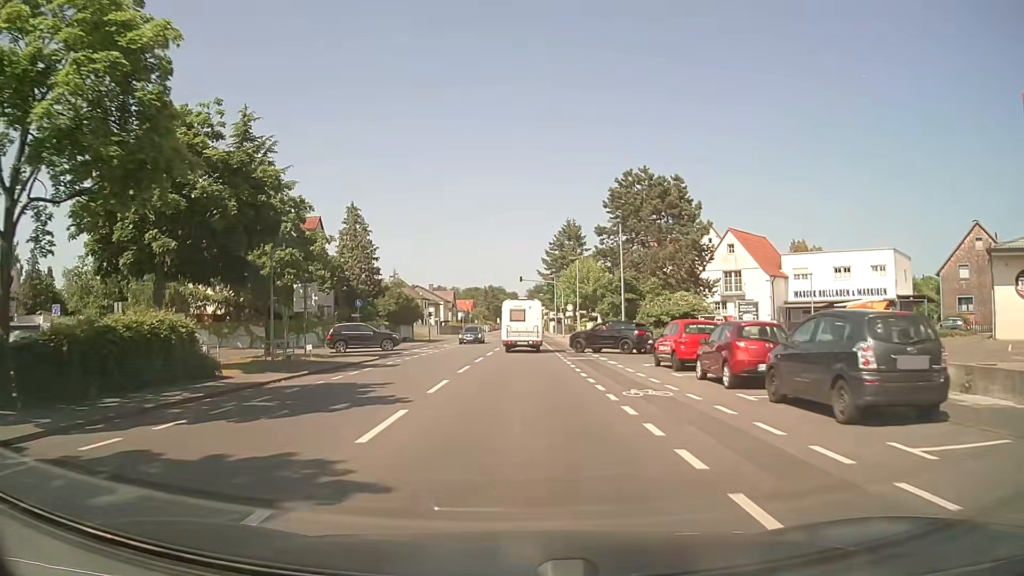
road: secondary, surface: asphalt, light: Day
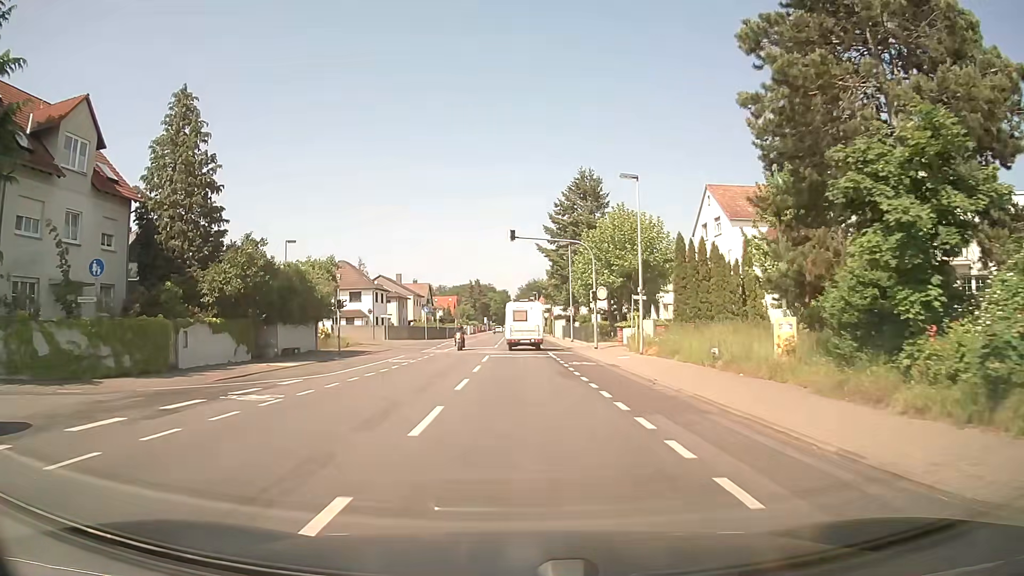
(+0.1, +35.5) m; +1°
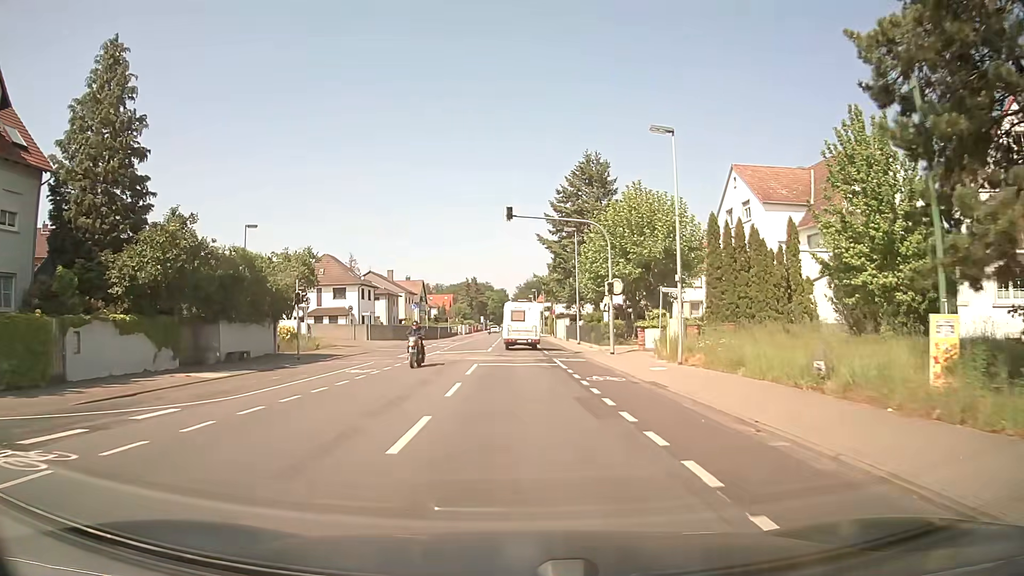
(0.0, +7.2) m; 0°
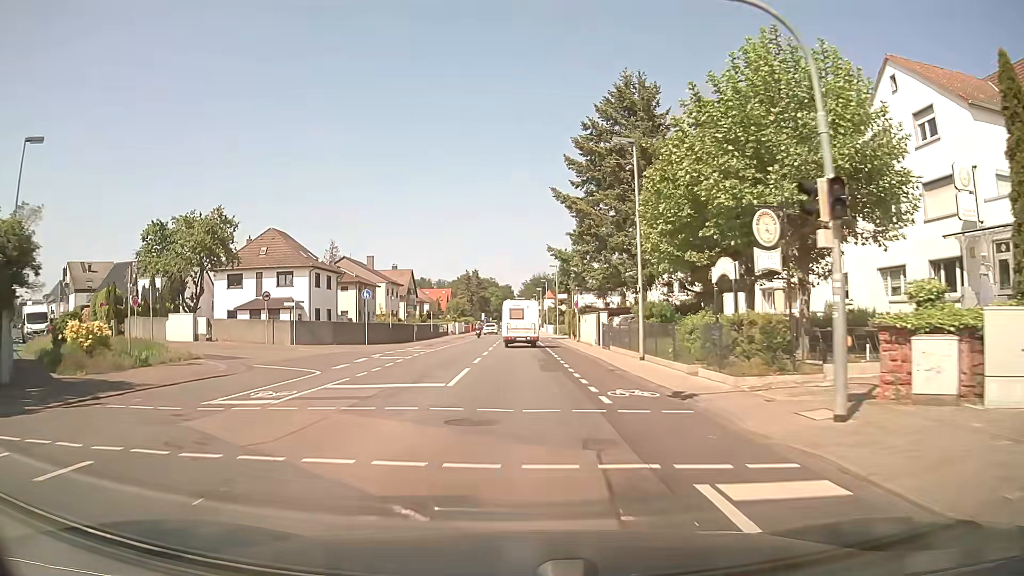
(-0.1, +21.7) m; -1°
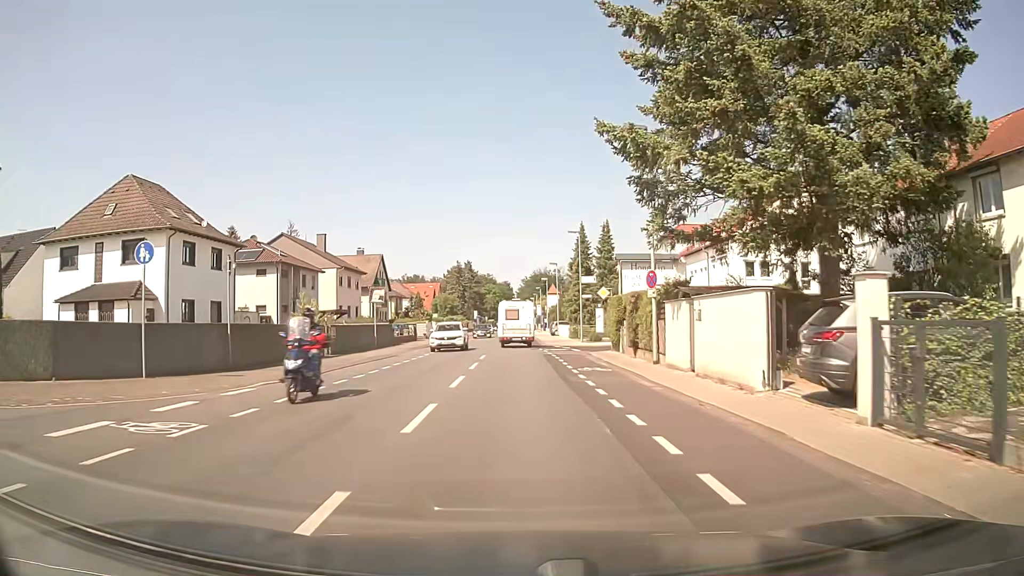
(+0.1, +26.4) m; 0°
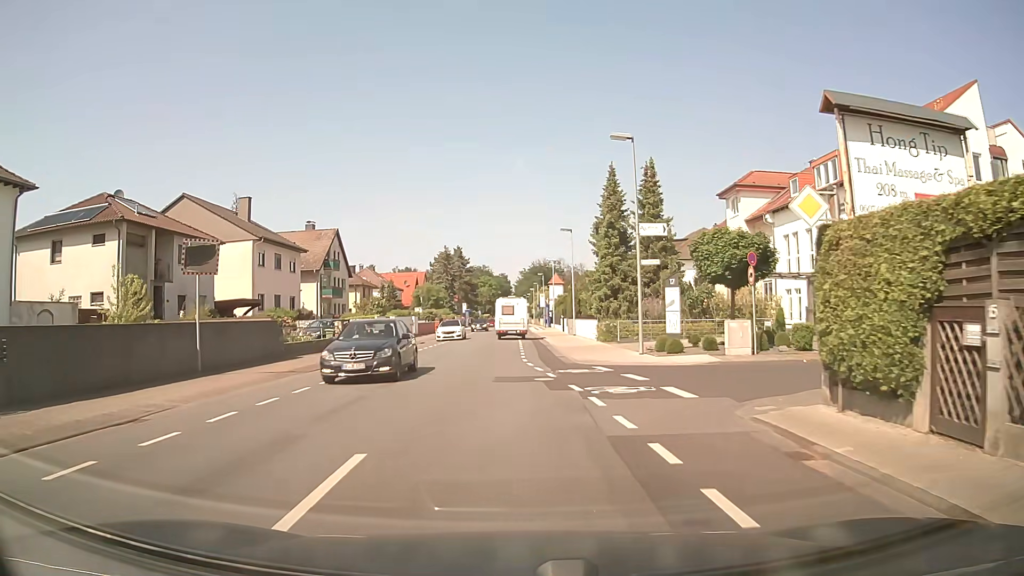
(+0.2, +22.3) m; 0°
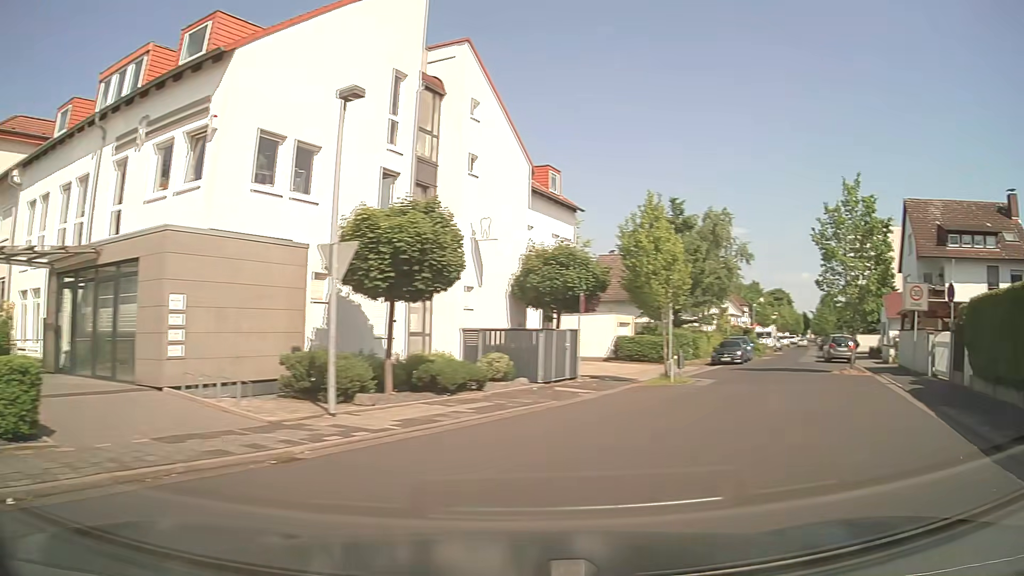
(+5.1, +14.0) m; +65°
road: residential
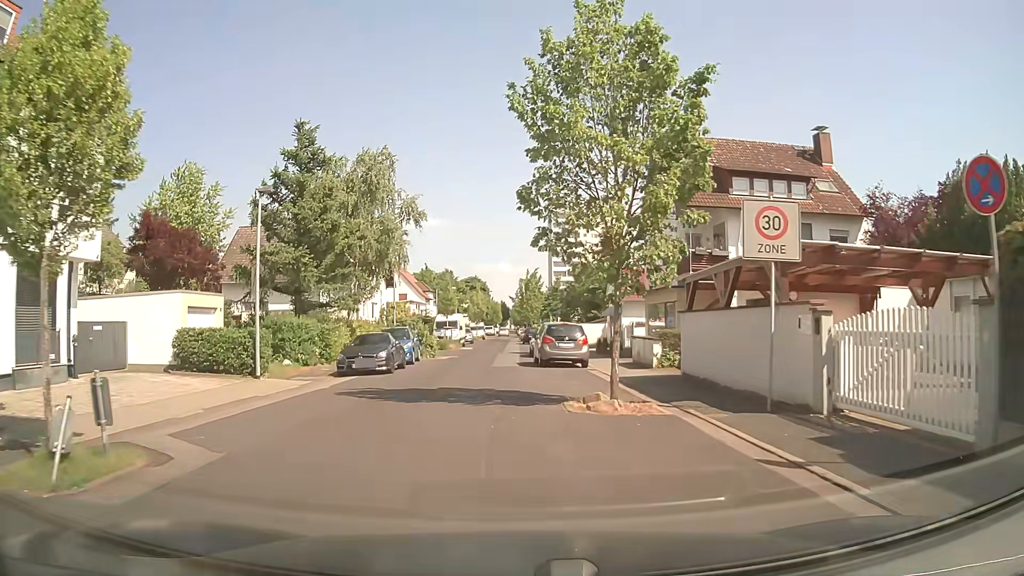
(+5.7, +14.3) m; +25°
(0, +10) (-1, +20) (-1, +30) (-1, +40) (-1, +50) (-1, +60) (-2, +70) (-2, +80) (-2, +90) (-1, +100) m
